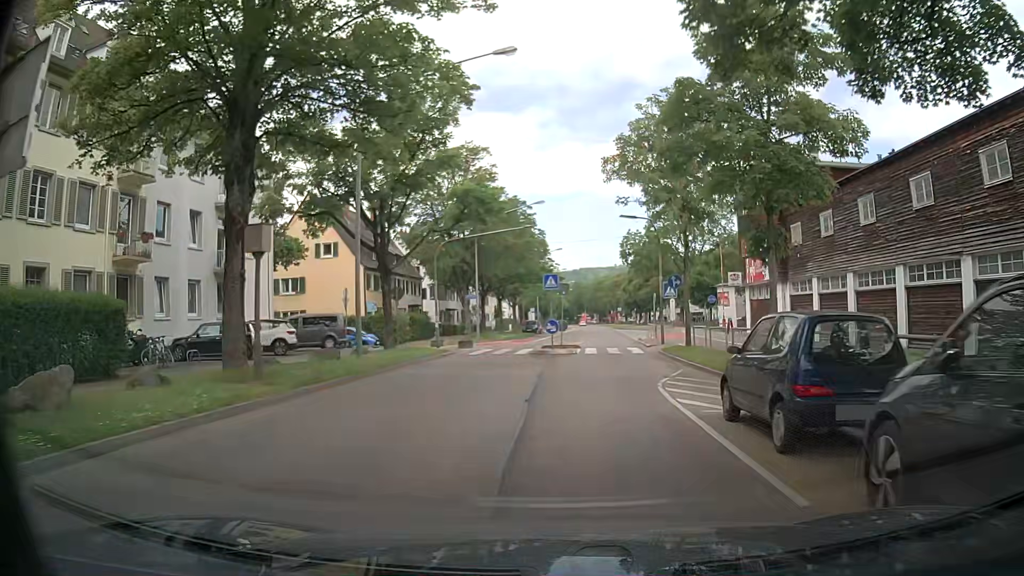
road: secondary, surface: asphalt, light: Day
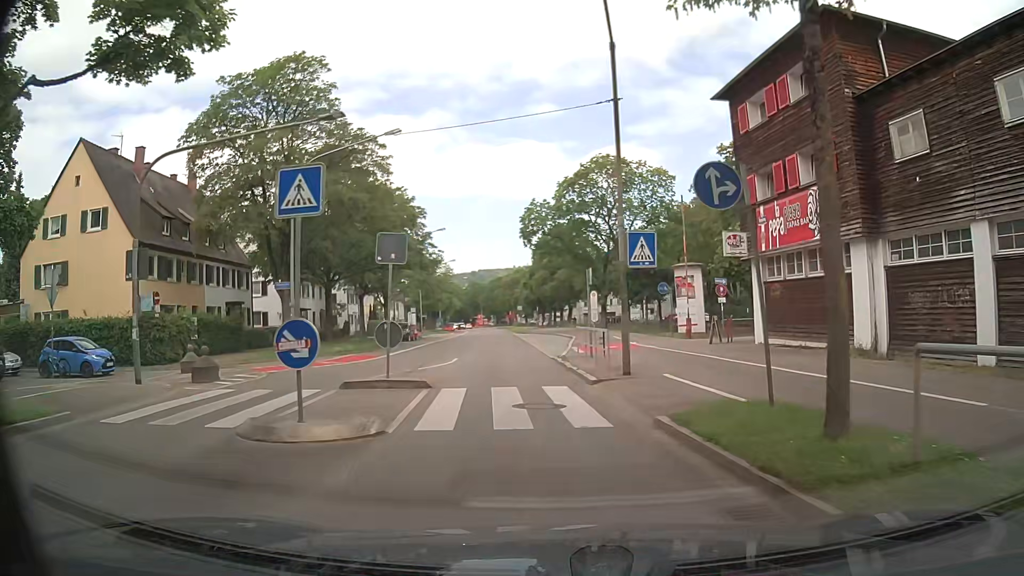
(+1.4, +19.5) m; +9°
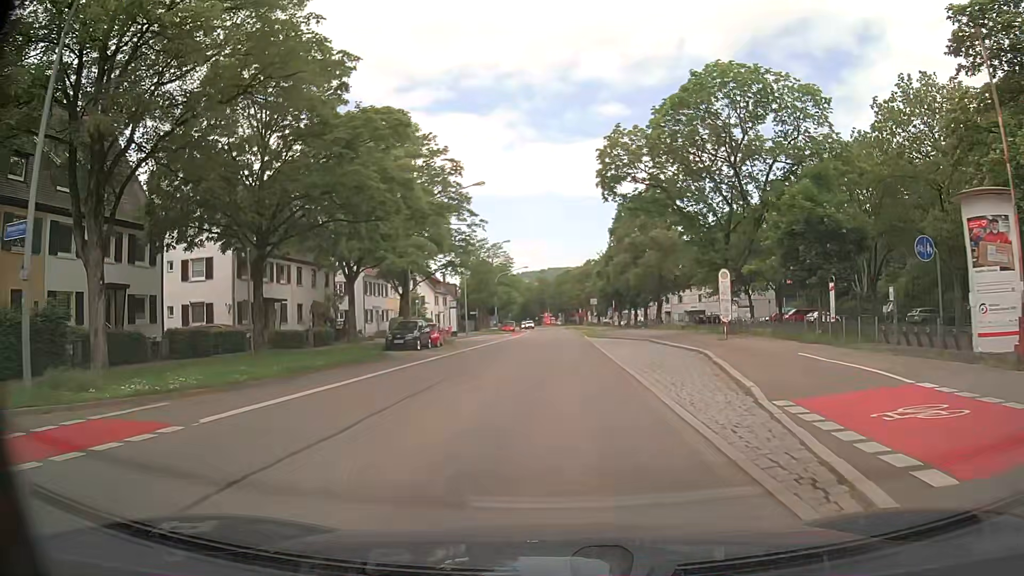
(-1.2, +21.3) m; -5°
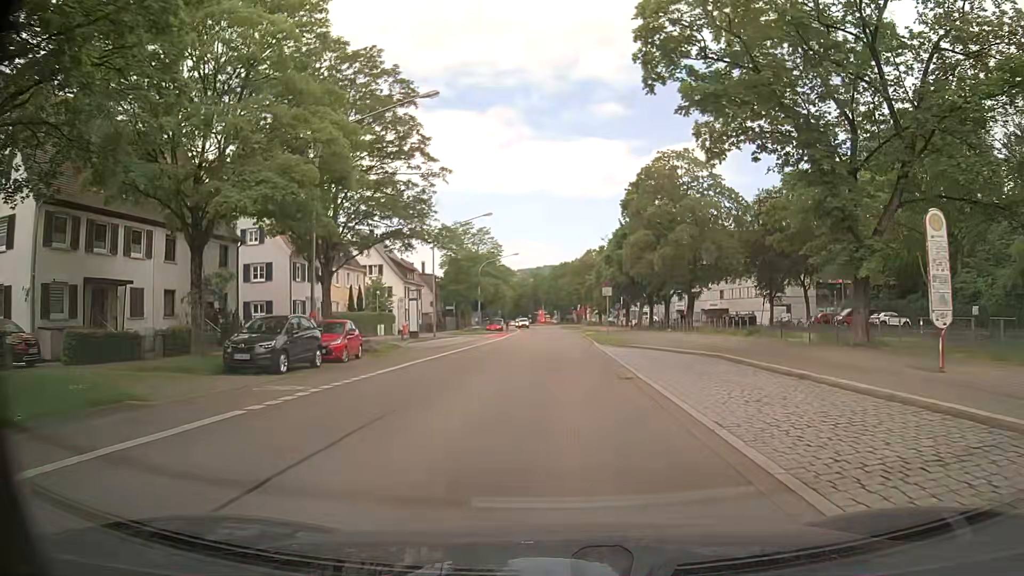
(-0.2, +17.6) m; 0°
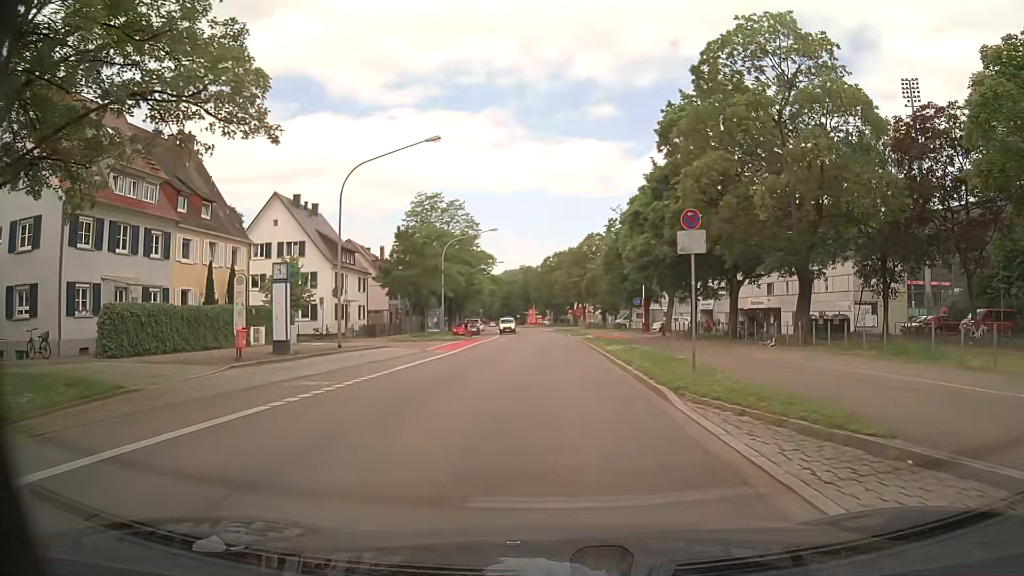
(+0.1, +24.4) m; +1°
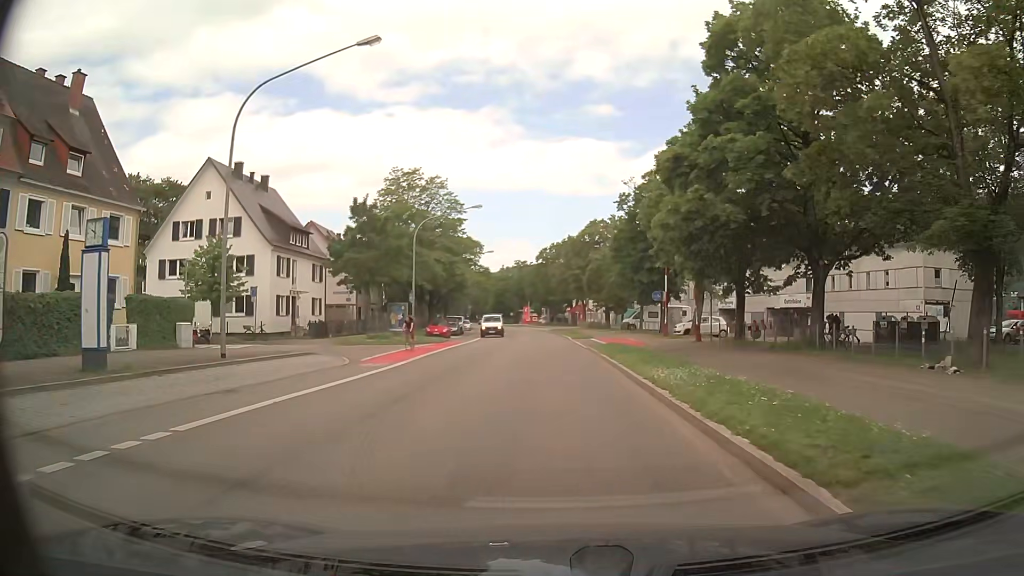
(-0.1, +12.2) m; -1°
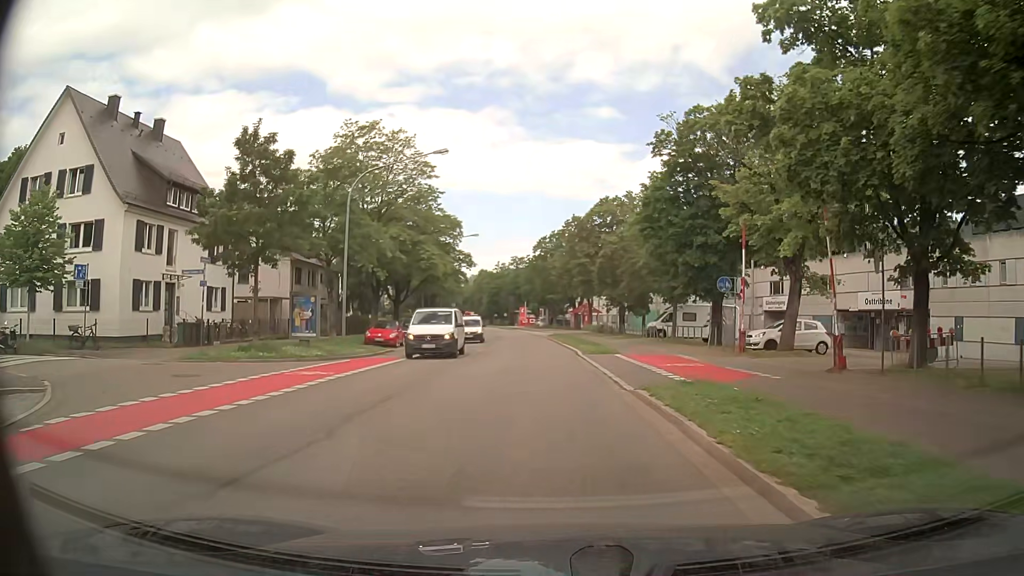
(+0.1, +17.6) m; 0°
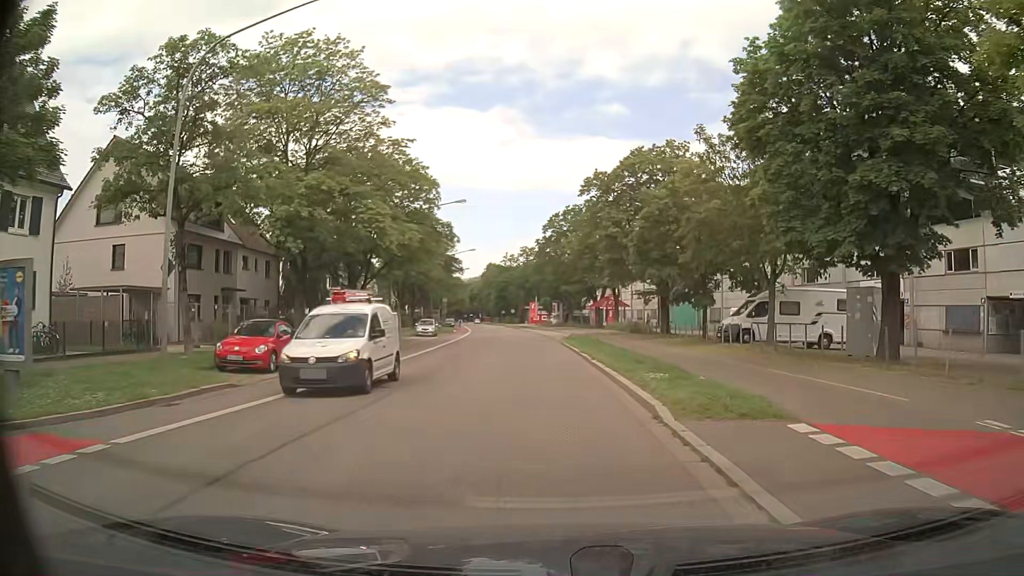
(-0.1, +18.3) m; -1°
(0, +10) (0, +20) (-1, +30) (-2, +40) (-2, +50) (-3, +60) (-4, +70) (-5, +80) (-7, +90) (-8, +100) m
